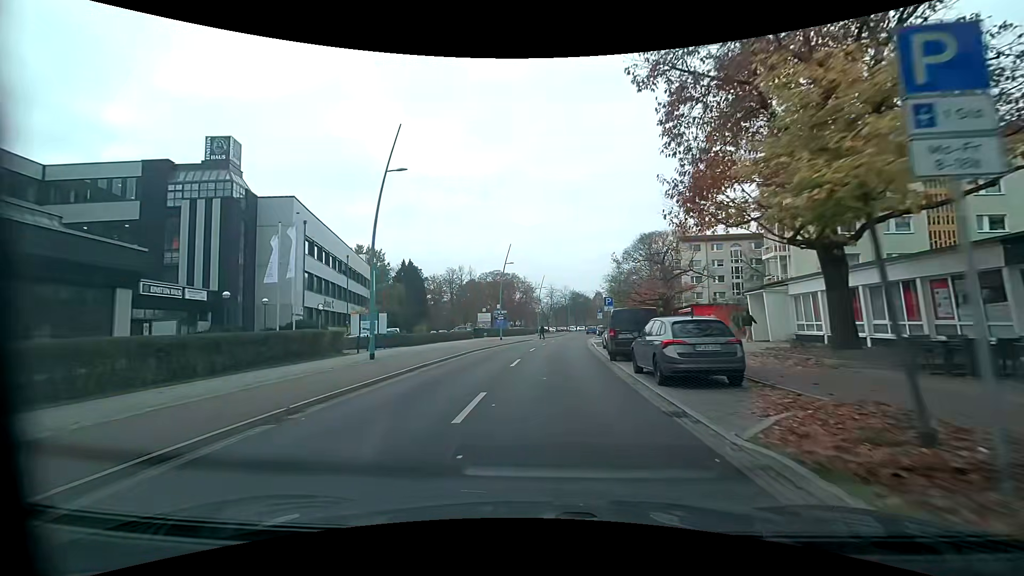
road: tertiary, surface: asphalt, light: Day
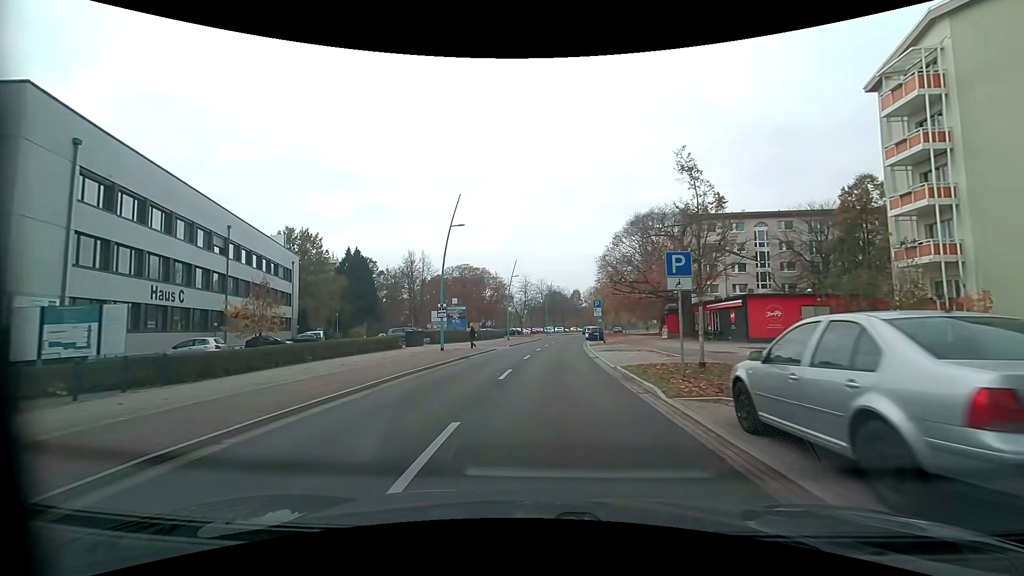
(+0.5, +20.9) m; +3°
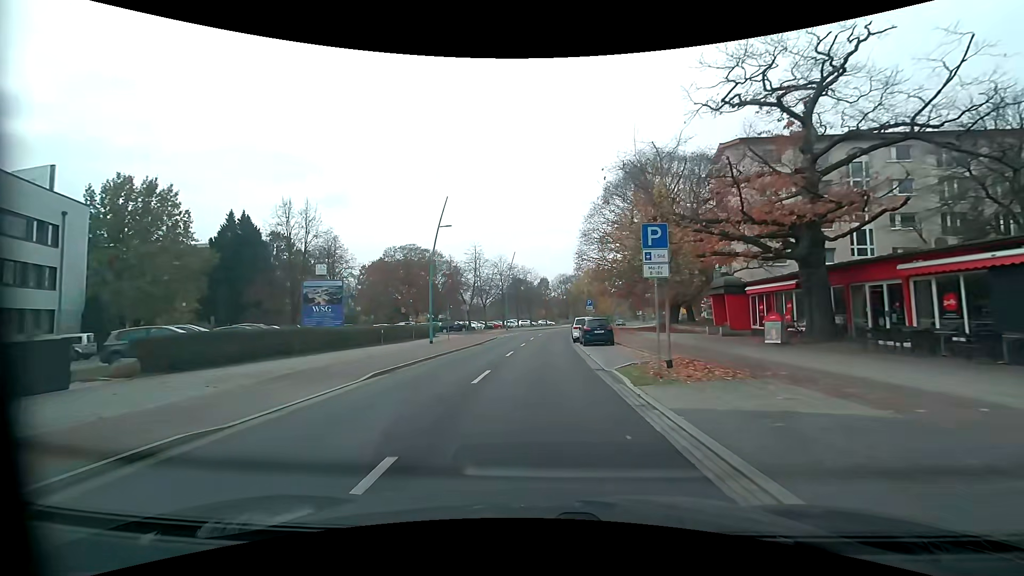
(+1.2, +28.9) m; +4°
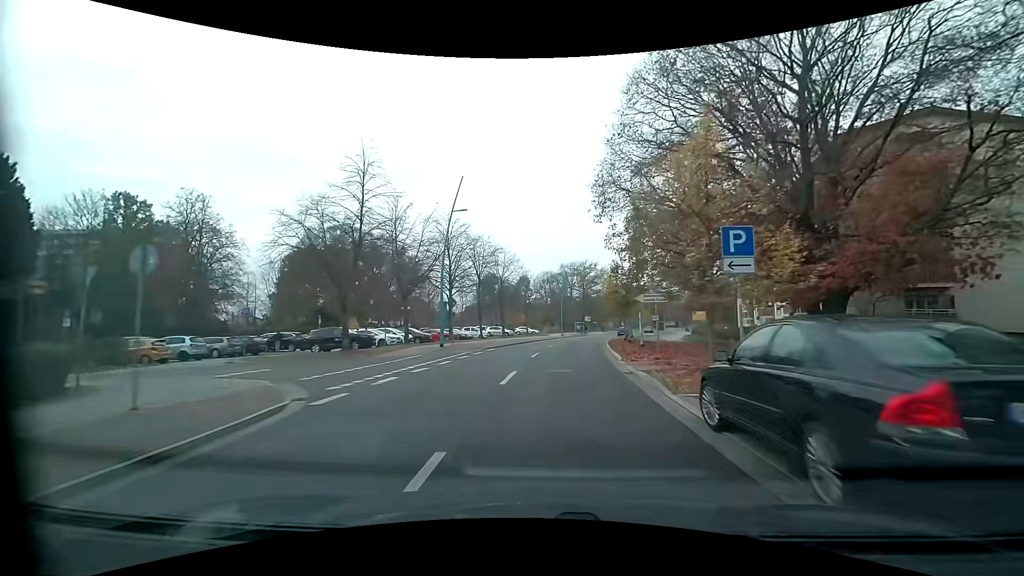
(+0.3, +35.7) m; +2°
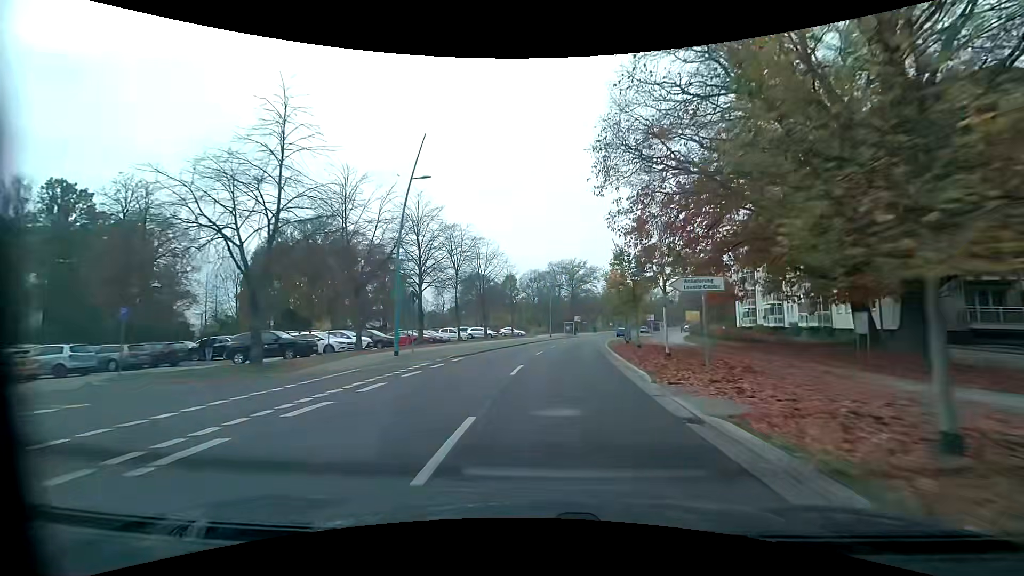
(+0.1, +6.9) m; +1°
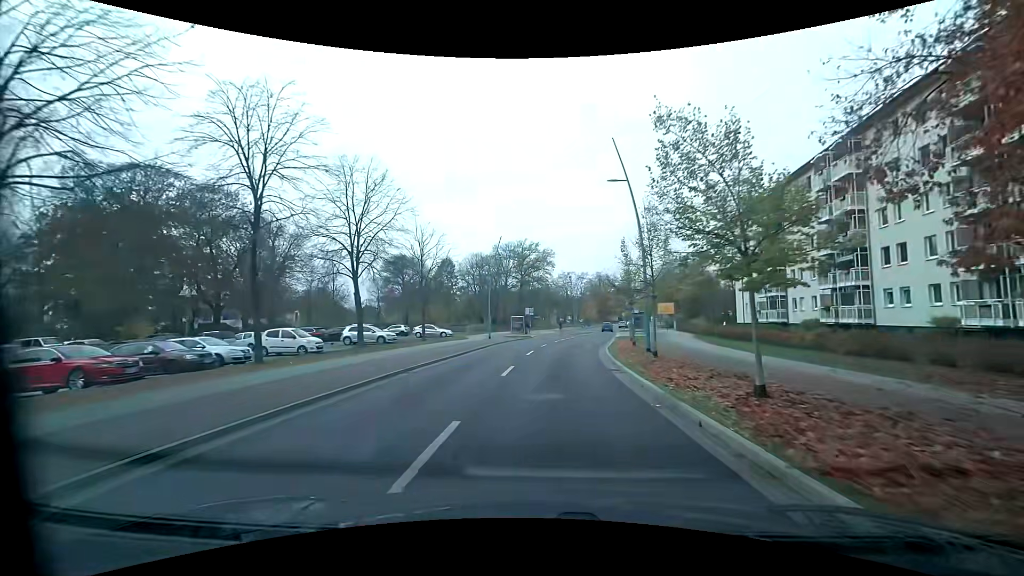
(+1.4, +27.3) m; +6°
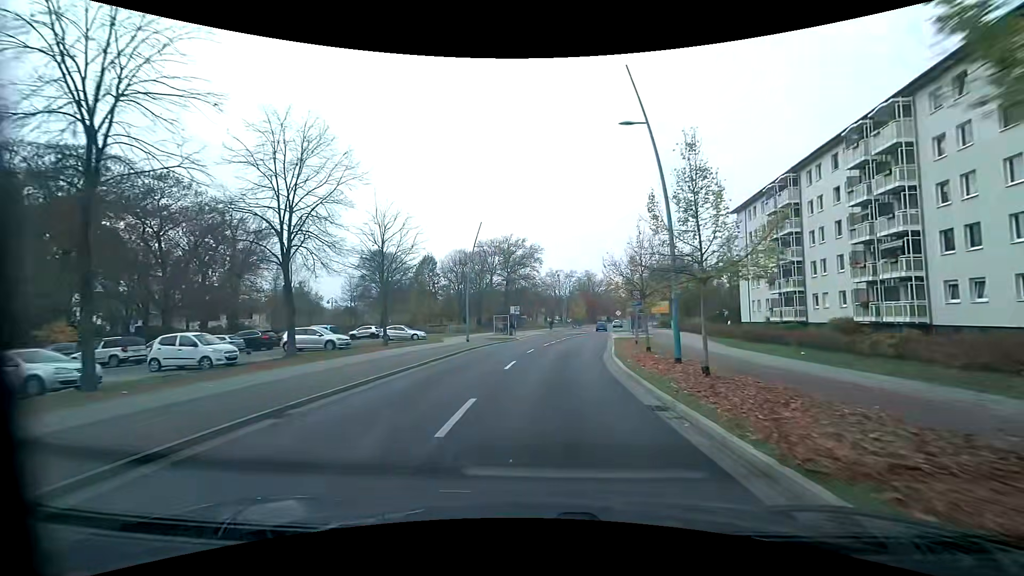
(+0.1, +7.0) m; +2°
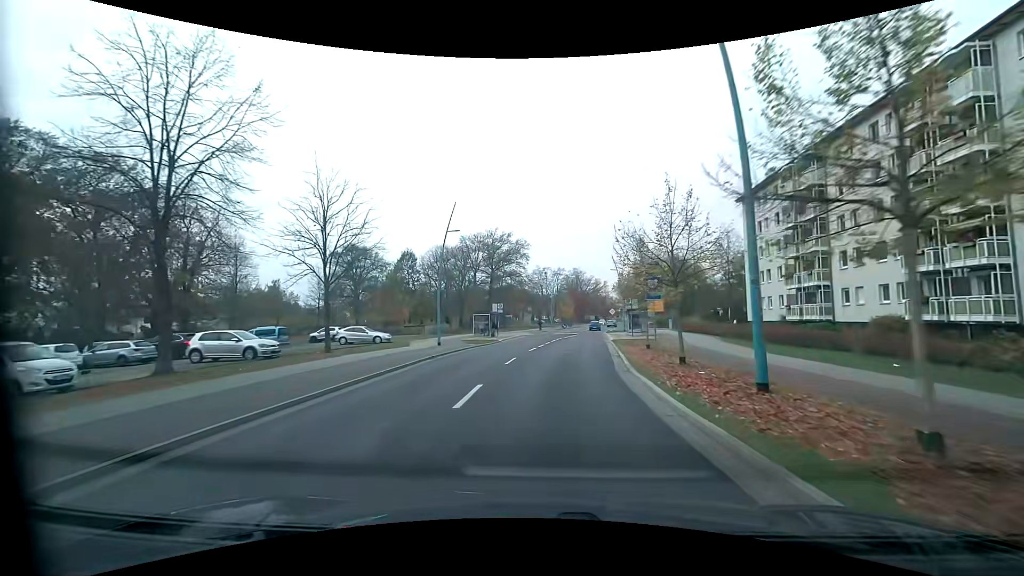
(+0.1, +7.0) m; +1°
(0, +10) (+1, +20) (+2, +30) (+3, +40) (+5, +50) (+6, +60) (+7, +70) (+9, +79) (+11, +89) (+13, +99) m
